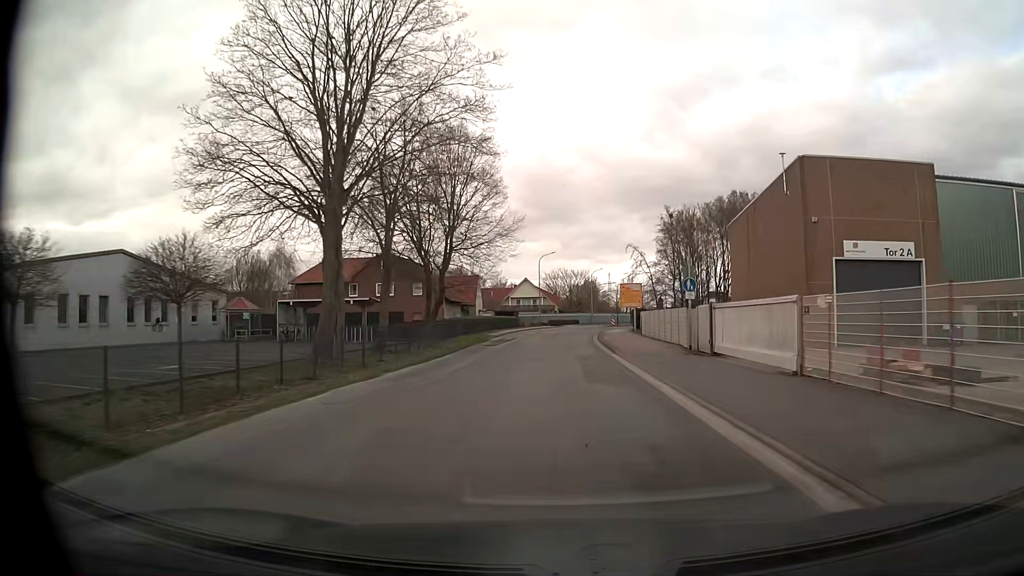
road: unclassified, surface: asphalt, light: Day
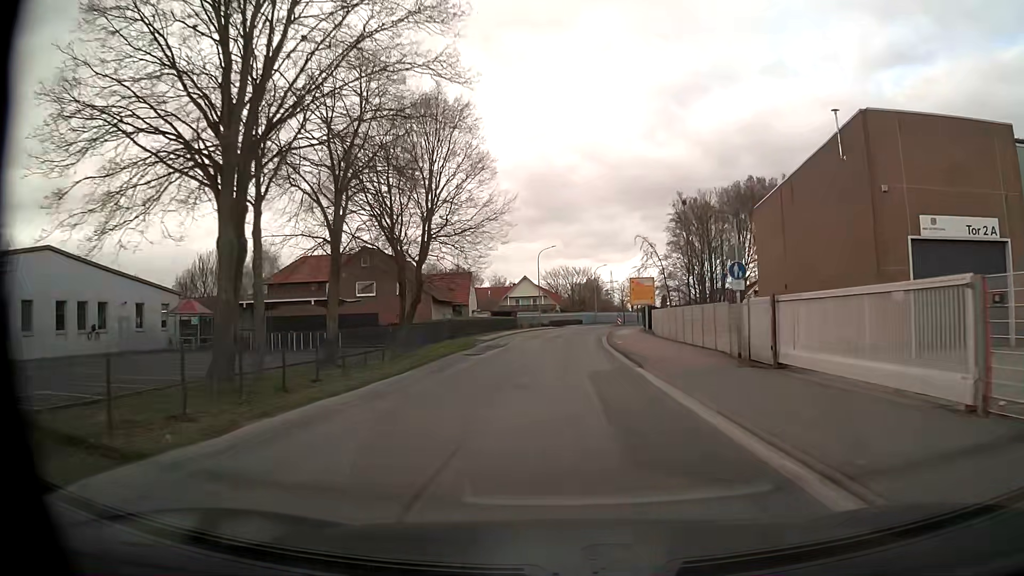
(0.0, +7.7) m; 0°
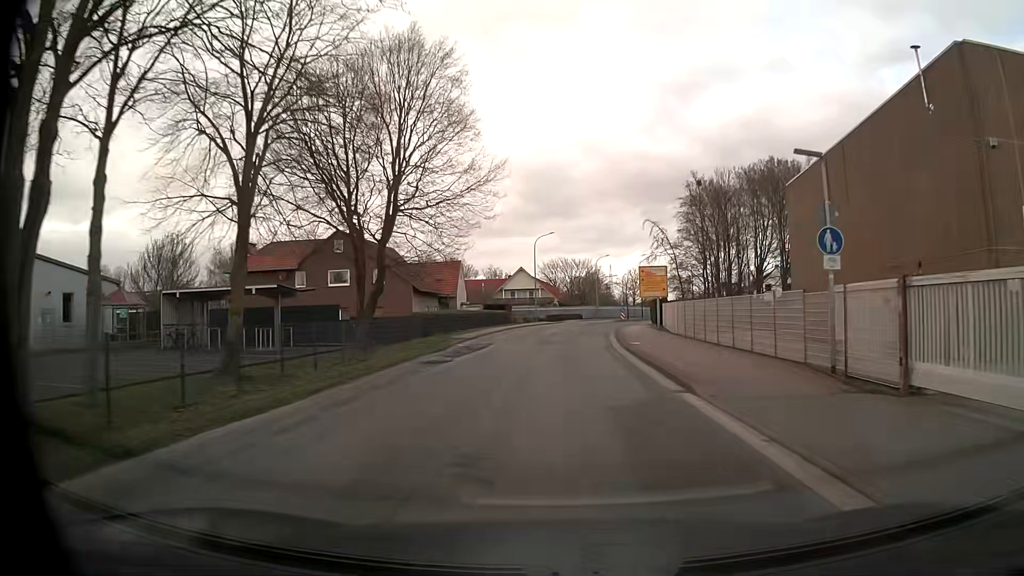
(0.0, +7.7) m; 0°
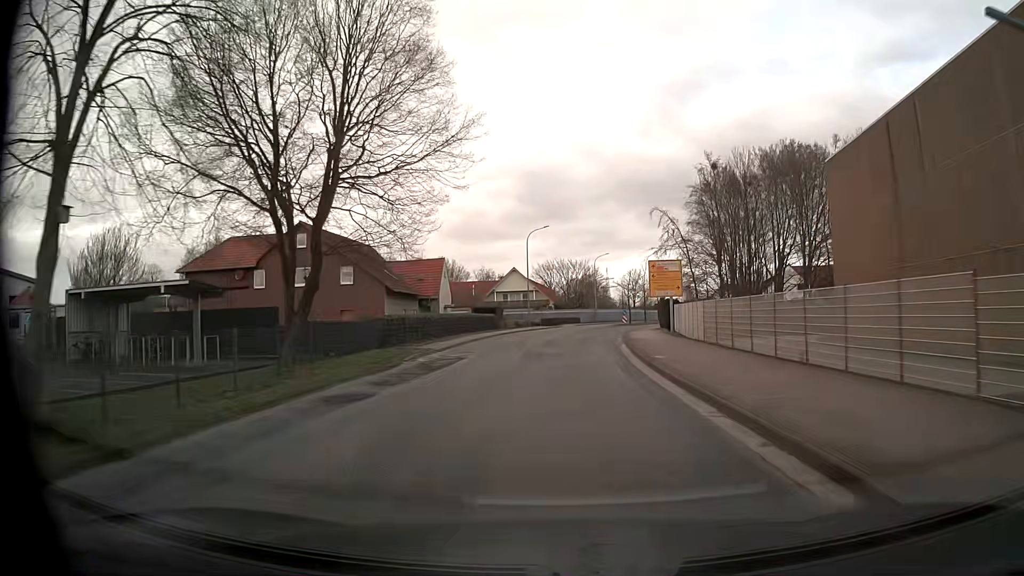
(0.0, +7.7) m; +1°
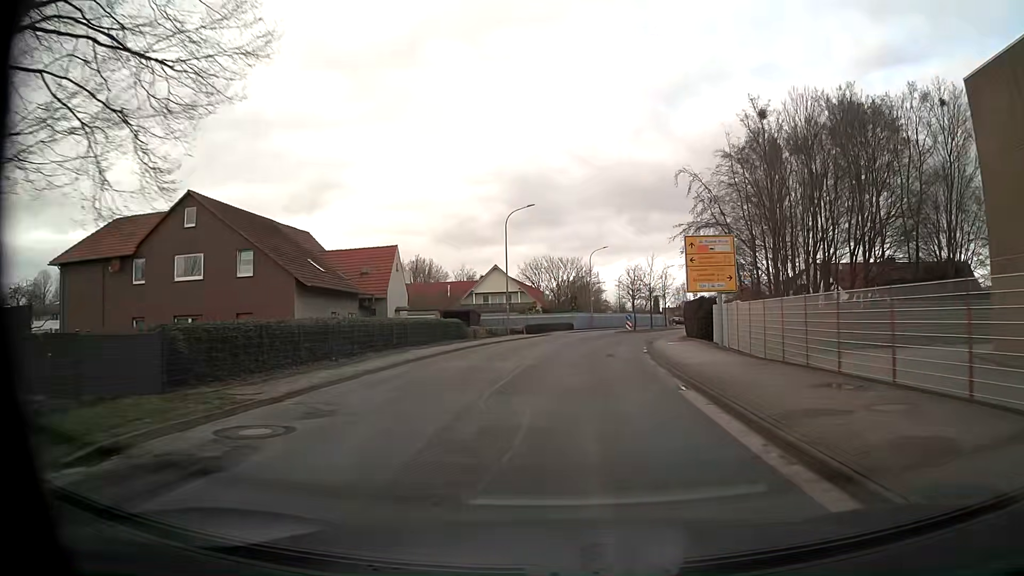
(-0.1, +15.1) m; 0°
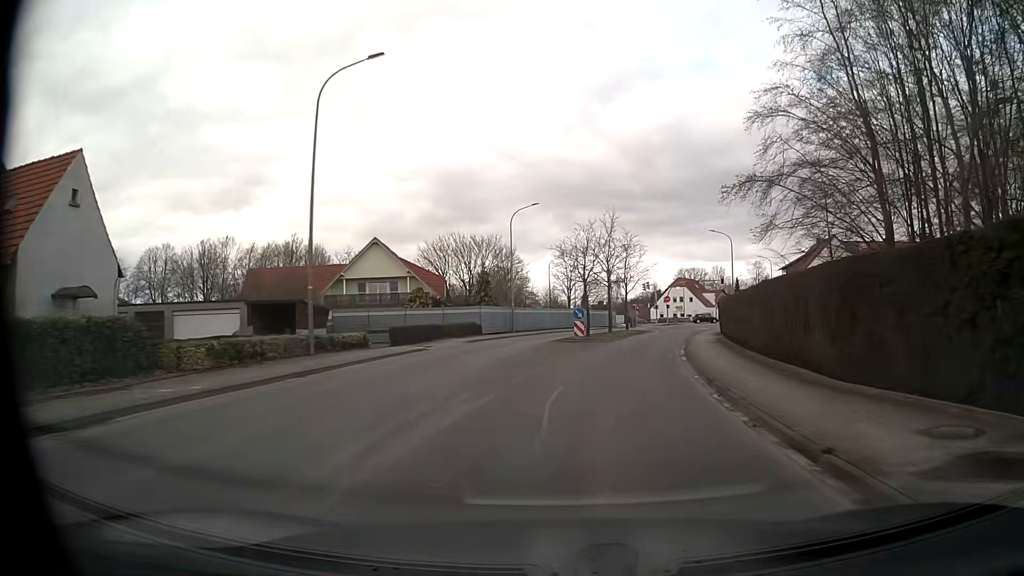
(+1.6, +29.0) m; +7°
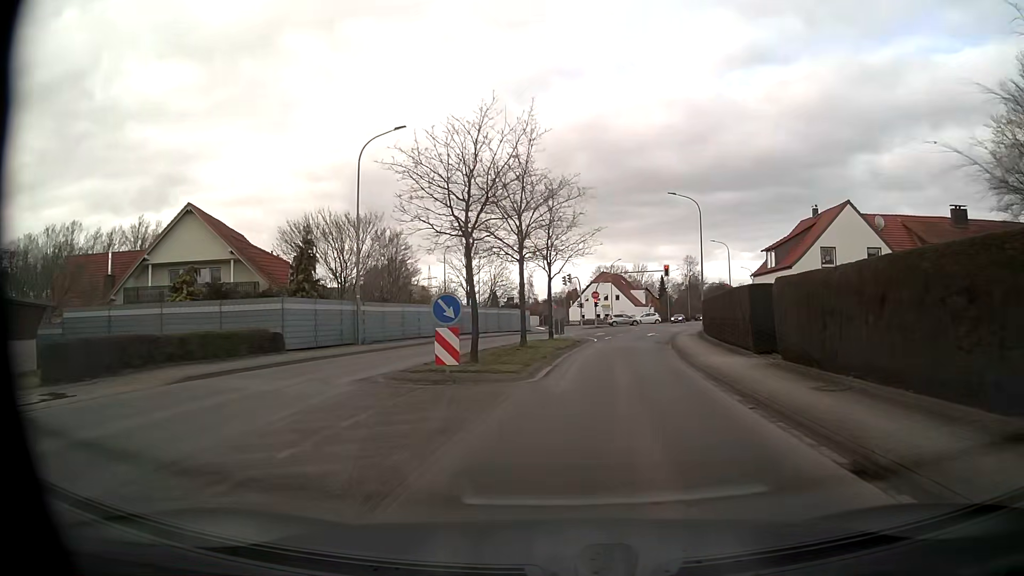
(+1.4, +20.9) m; +8°
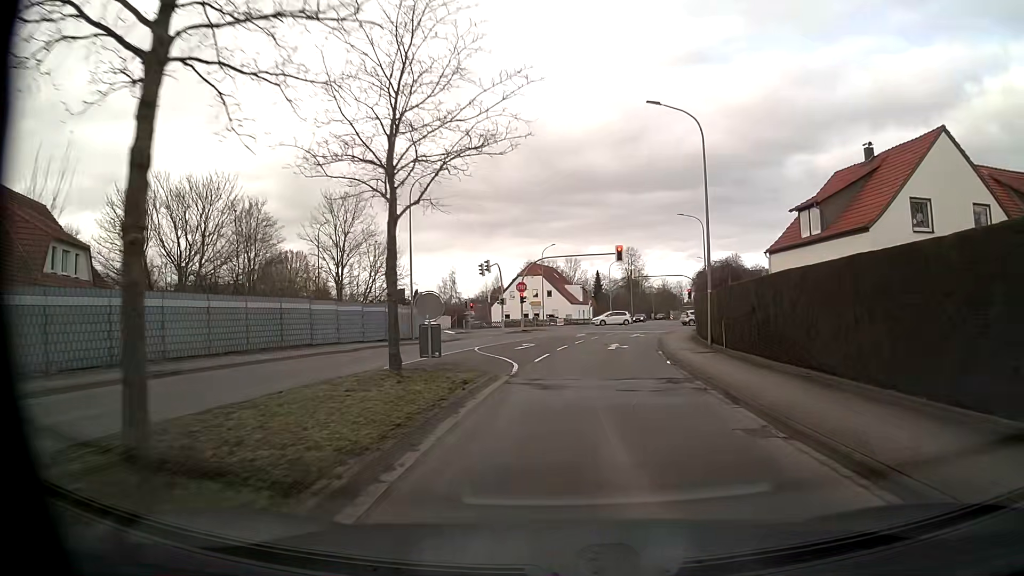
(+1.2, +20.1) m; +6°
(0, +10) (+1, +20) (+2, +30) (+4, +40) (+6, +50) (+8, +59) (+10, +69) (+13, +79) (+15, +88) (+18, +98) m
